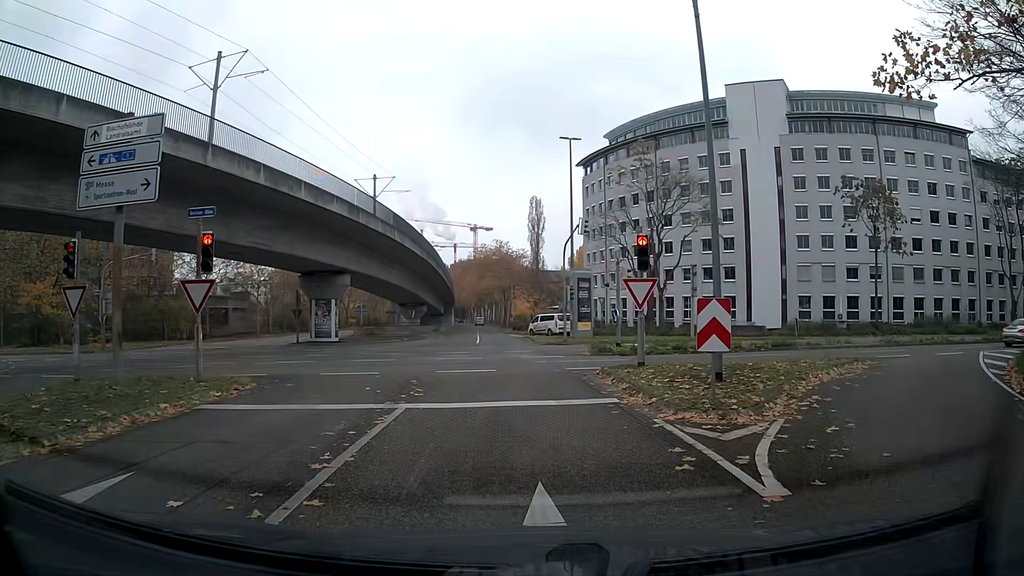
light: Day
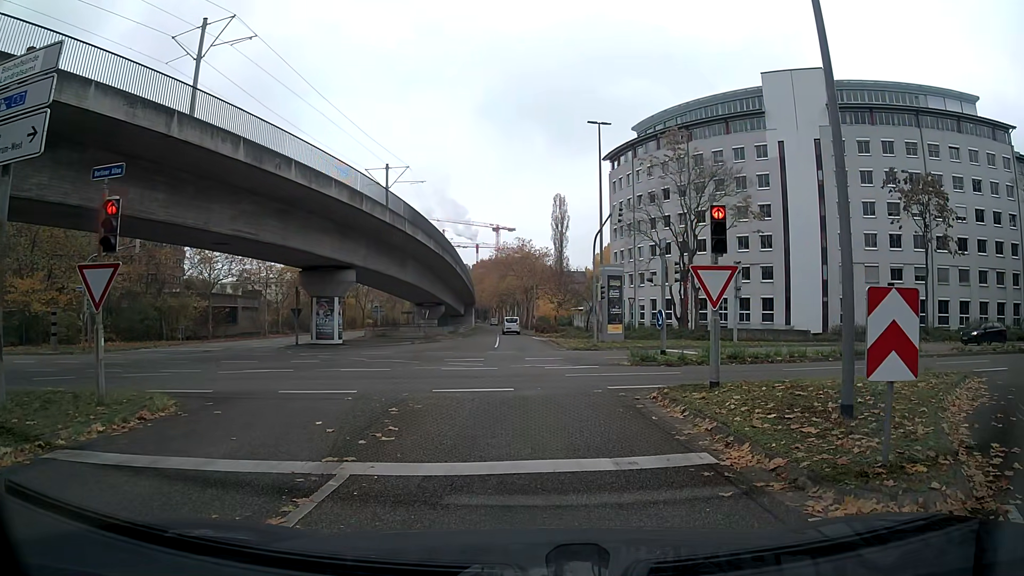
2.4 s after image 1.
(-0.1, +4.5) m; -2°
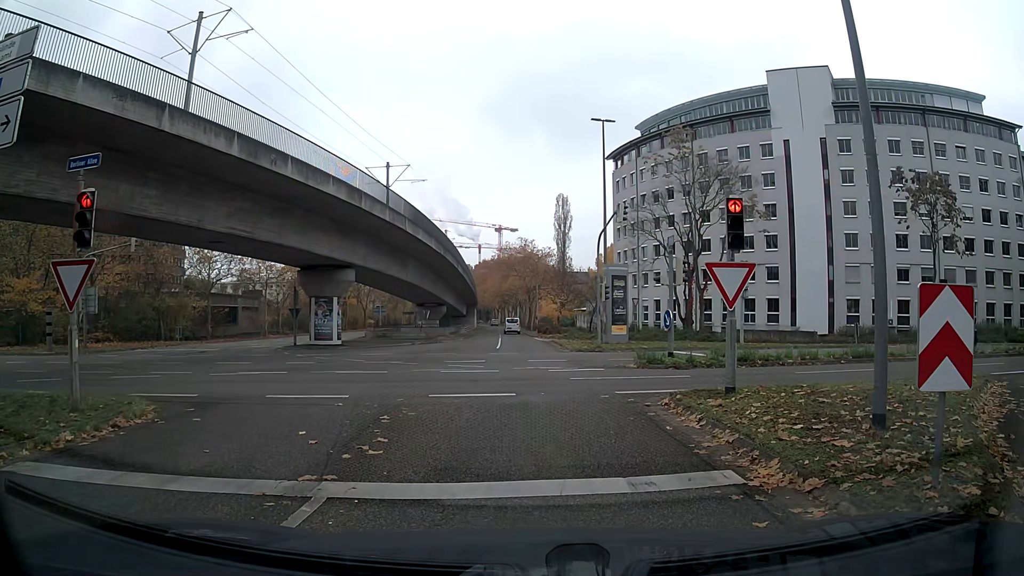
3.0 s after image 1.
(0.0, +0.8) m; 0°
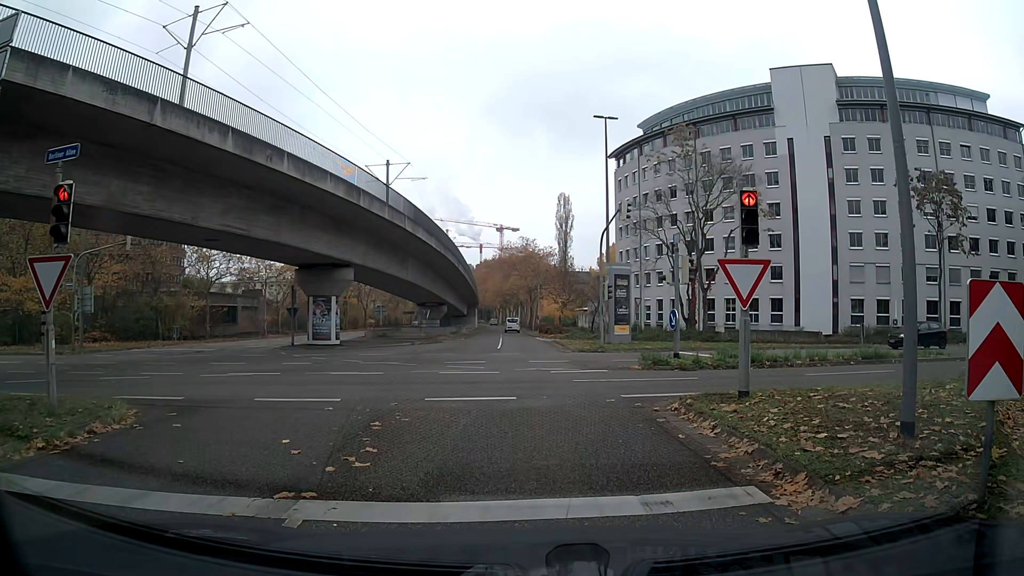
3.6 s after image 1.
(0.0, +0.6) m; 0°
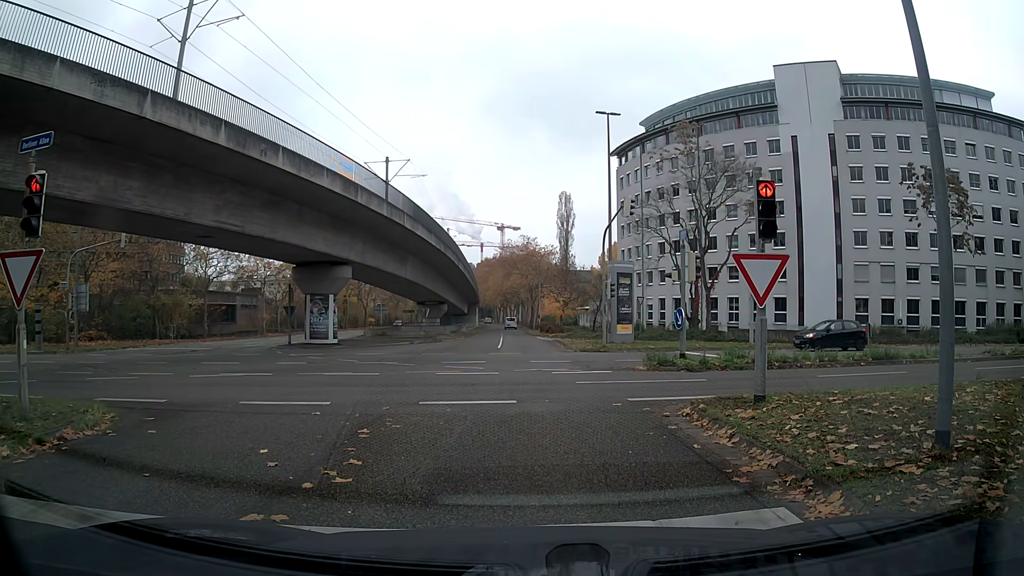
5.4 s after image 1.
(0.0, +0.7) m; 0°
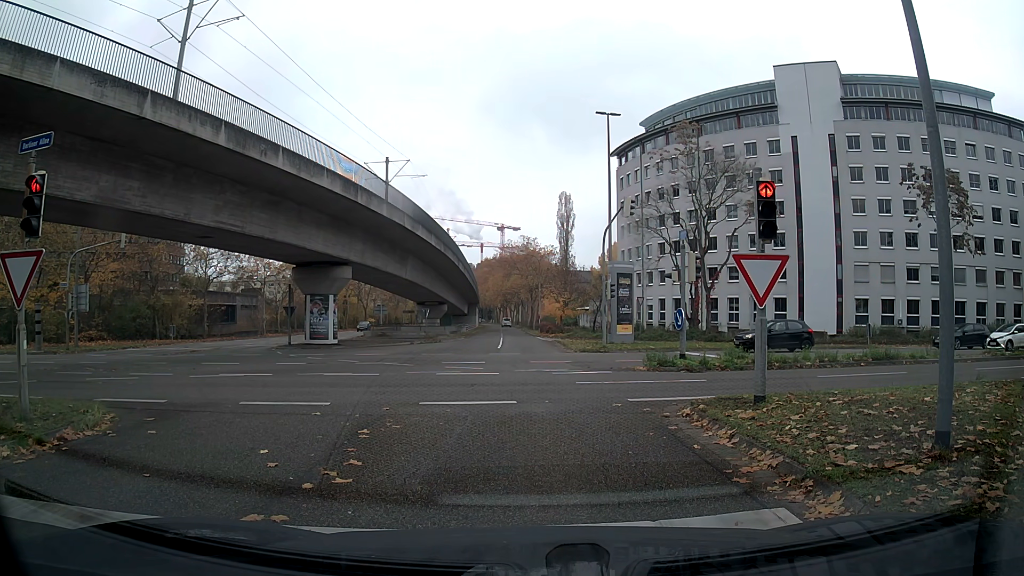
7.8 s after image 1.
(0.0, +0.1) m; 0°
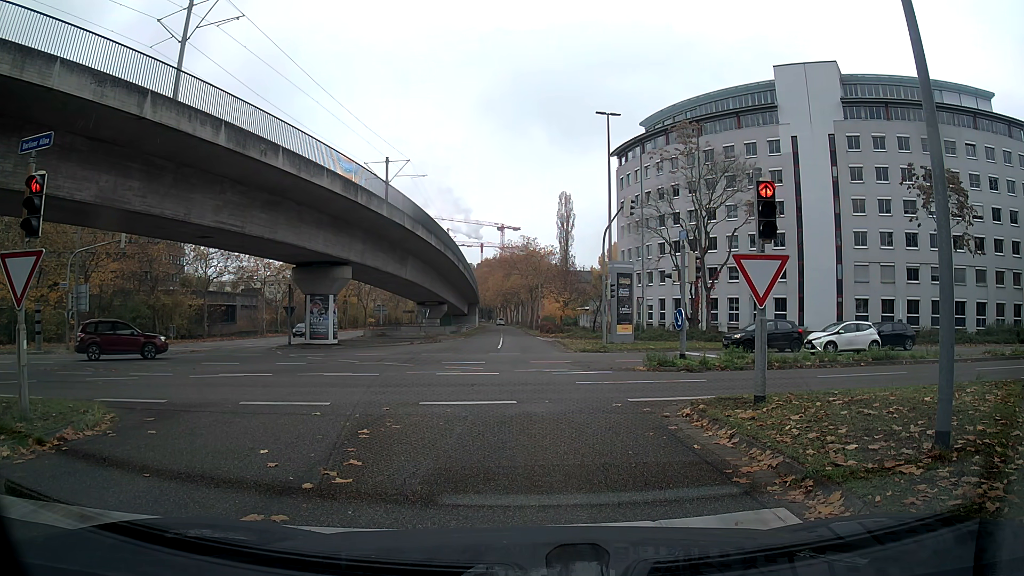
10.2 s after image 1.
(0.0, 0.0) m; 0°
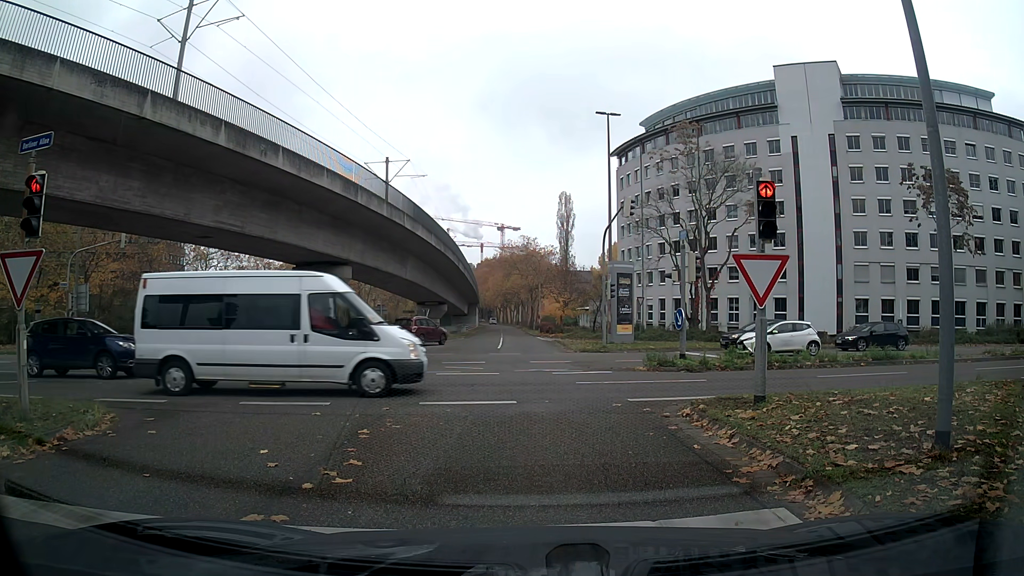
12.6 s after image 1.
(0.0, 0.0) m; 0°
(0, +10) (0, +20) (0, +30) (0, +40) (-1, +50) (-1, +60) (-1, +70) (-2, +80) (-2, +90) (-3, +100) m
